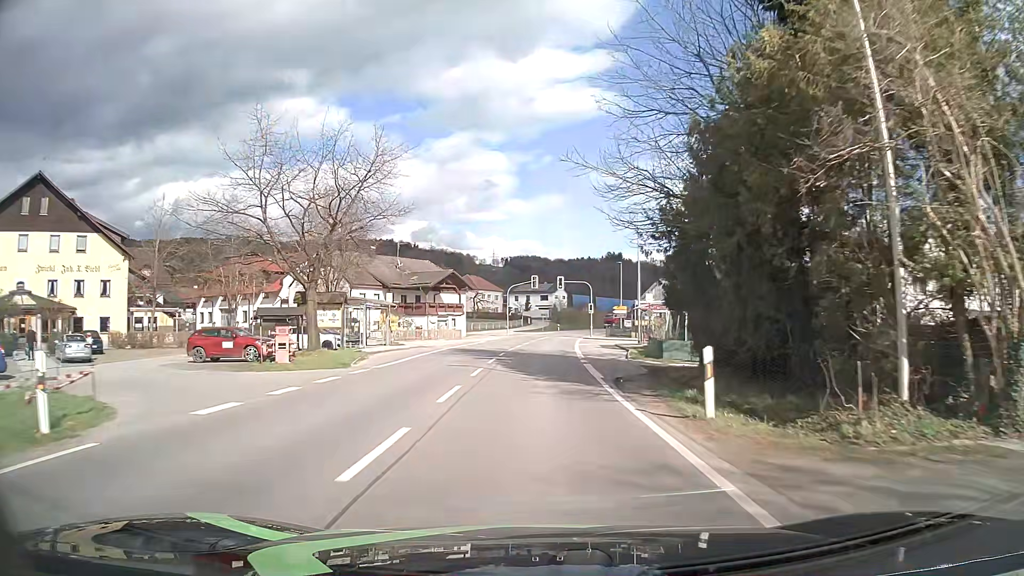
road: secondary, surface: asphalt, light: Day
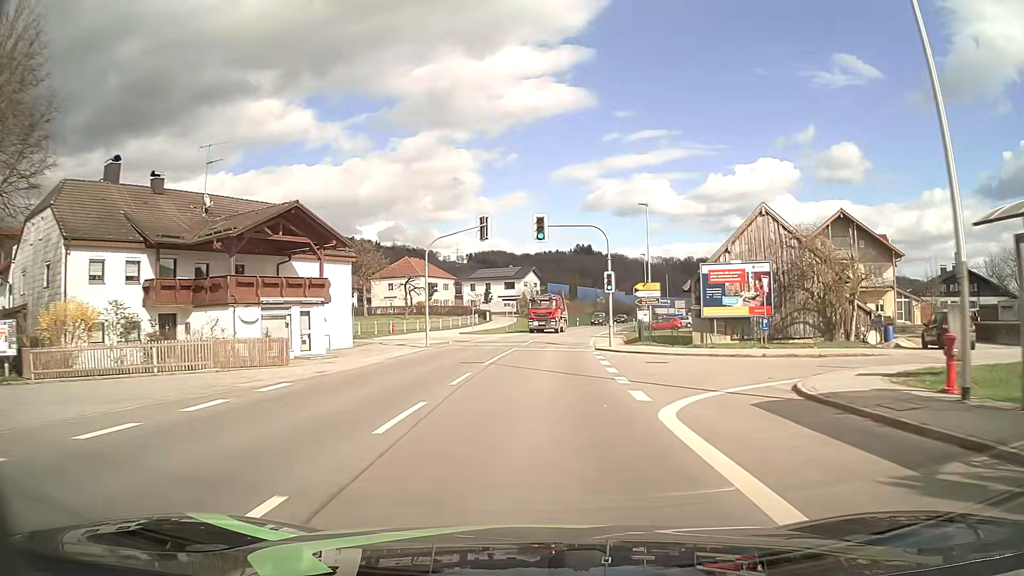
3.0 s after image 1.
(+0.8, +39.6) m; +3°
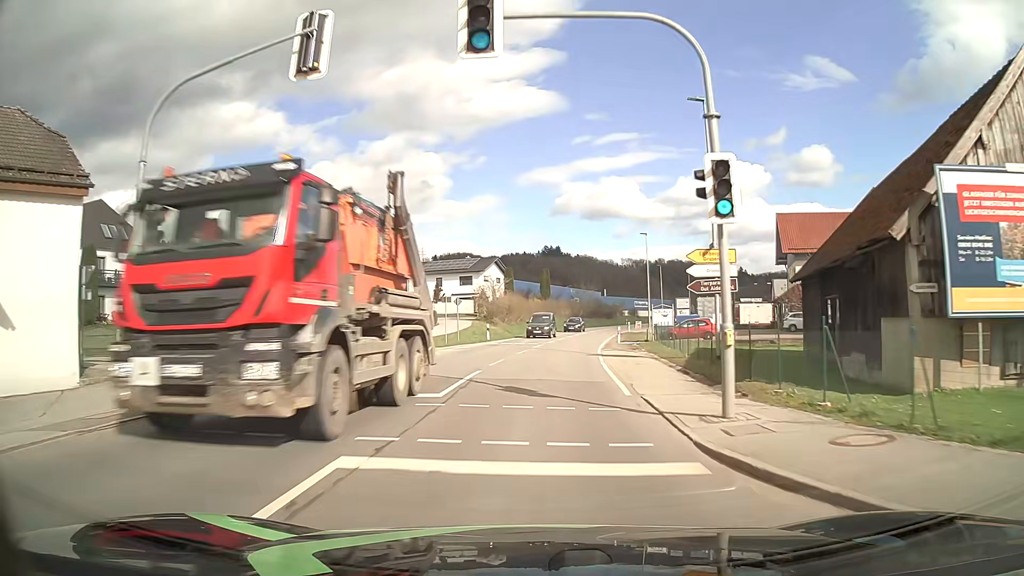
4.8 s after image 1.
(+0.7, +23.8) m; +3°
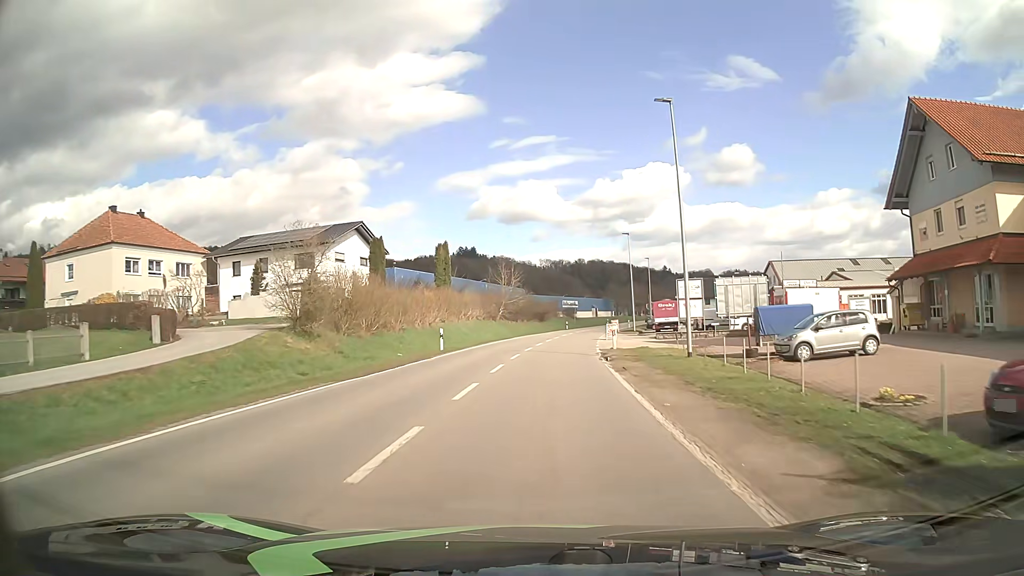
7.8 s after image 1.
(+2.3, +39.3) m; +7°
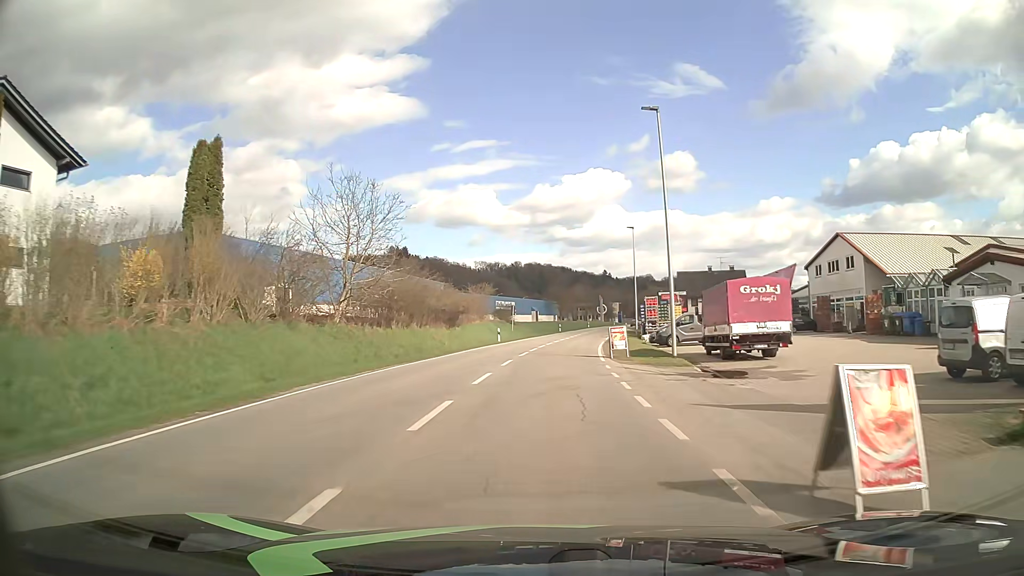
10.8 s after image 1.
(+2.0, +39.5) m; +5°
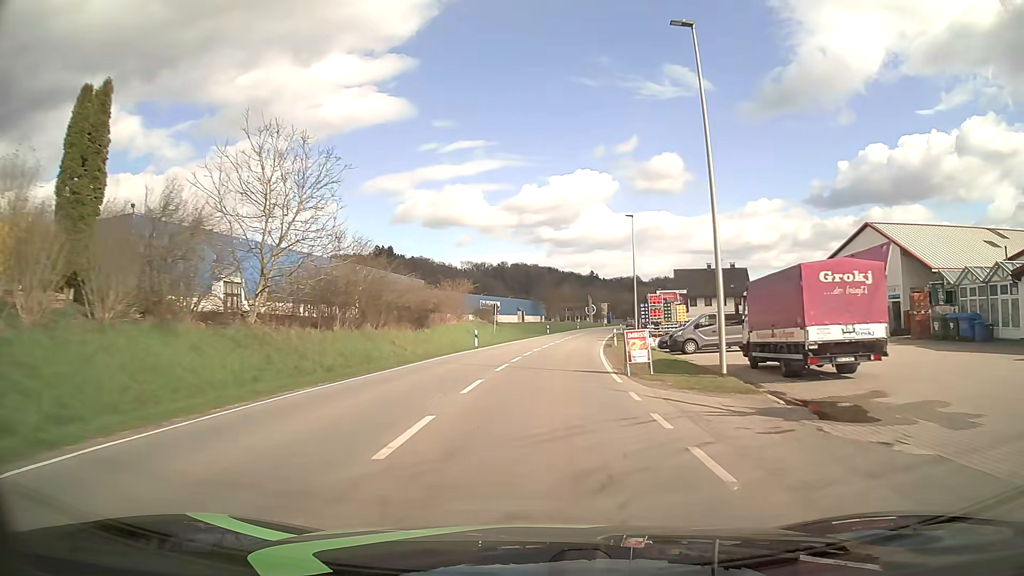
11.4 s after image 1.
(+0.1, +7.9) m; +1°
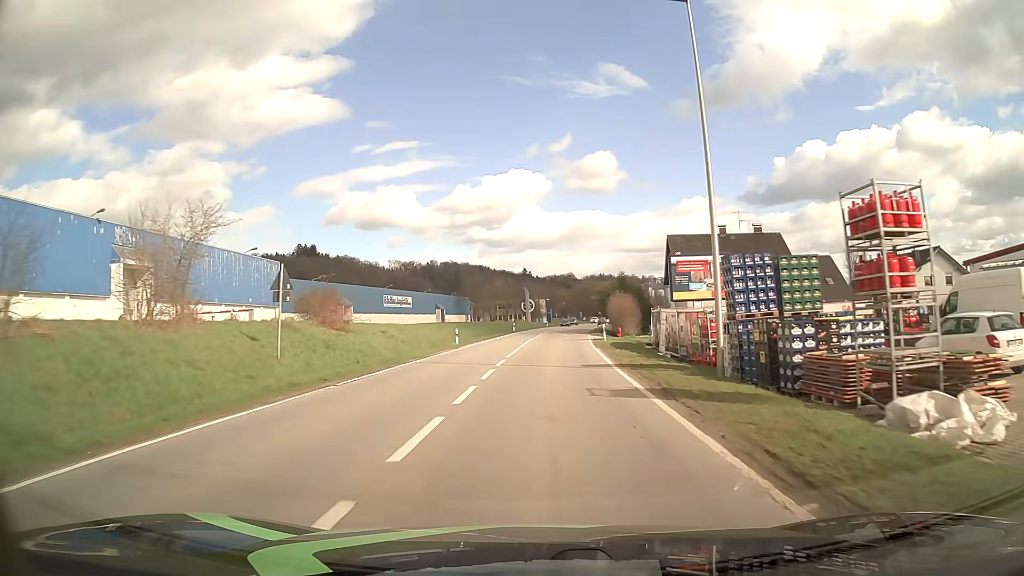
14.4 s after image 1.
(+2.0, +39.5) m; +6°
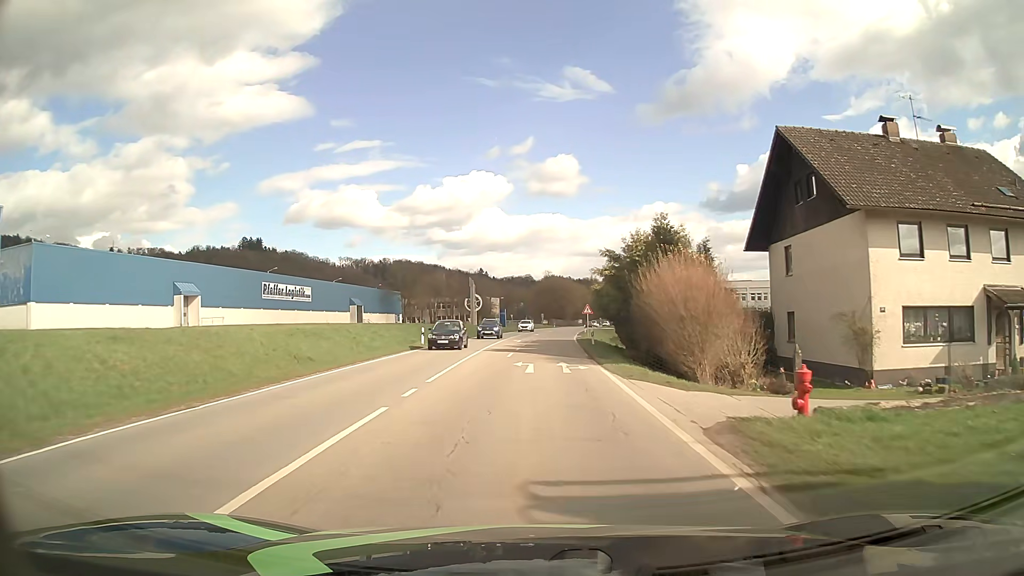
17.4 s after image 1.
(+1.3, +39.5) m; +3°
(0, +10) (0, +20) (0, +30) (+1, +40) (+1, +50) (+2, +60) (+2, +70) (+3, +80) (+4, +90) (+5, +100) m
